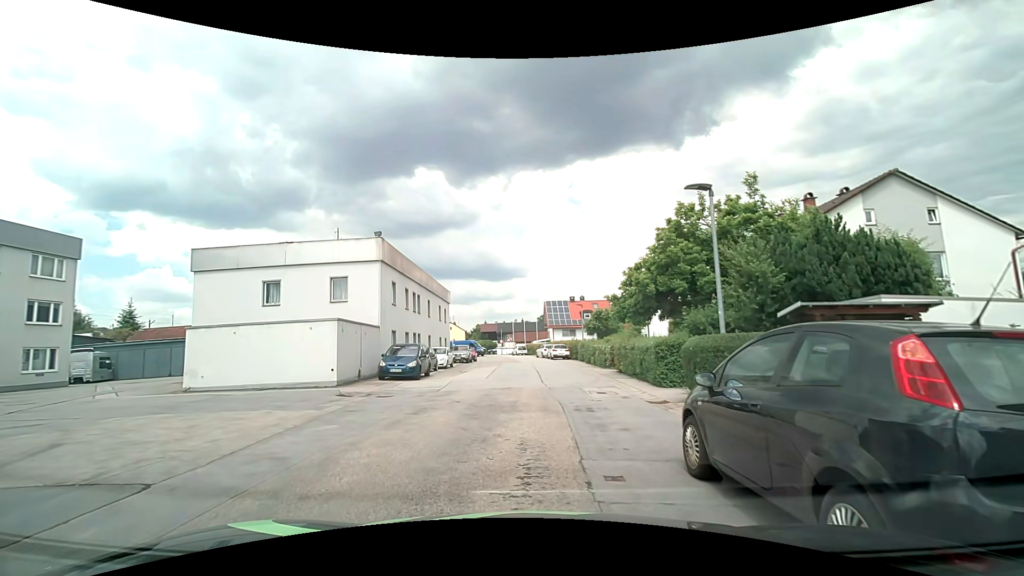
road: residential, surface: asphalt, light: Day
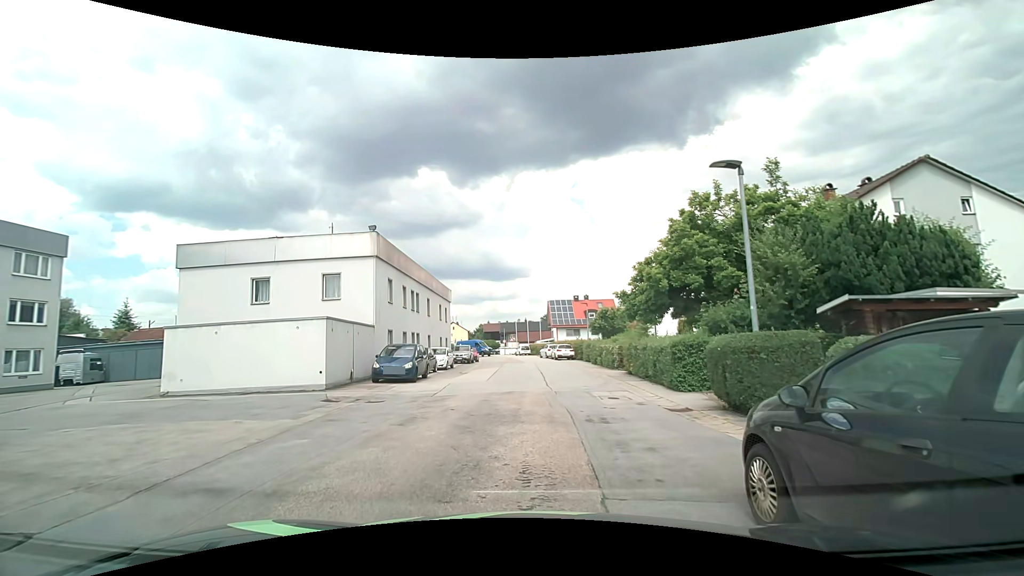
(0.0, +1.4) m; -2°
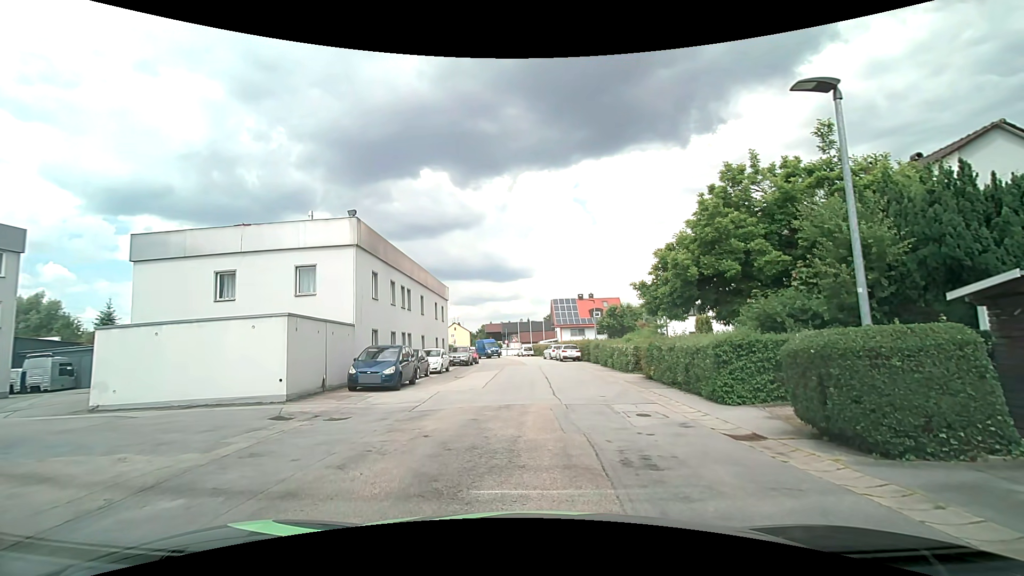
(0.0, +3.0) m; +1°
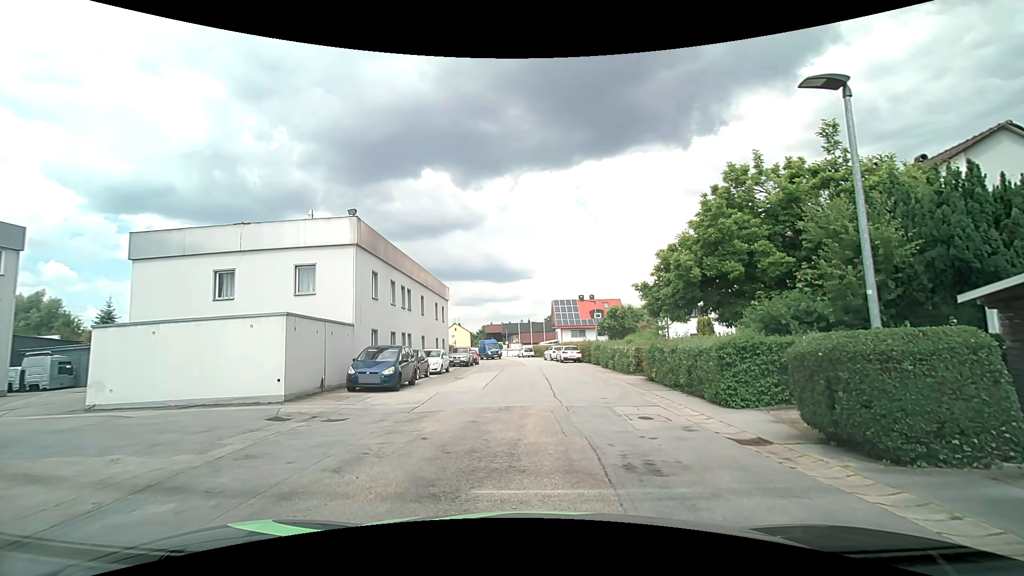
(0.0, +0.2) m; 0°
